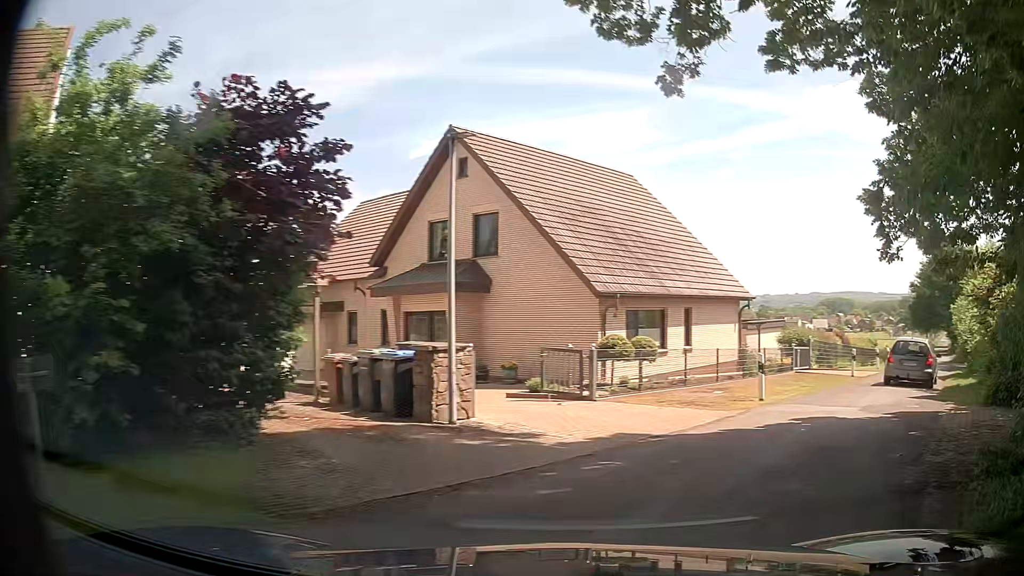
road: residential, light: Day
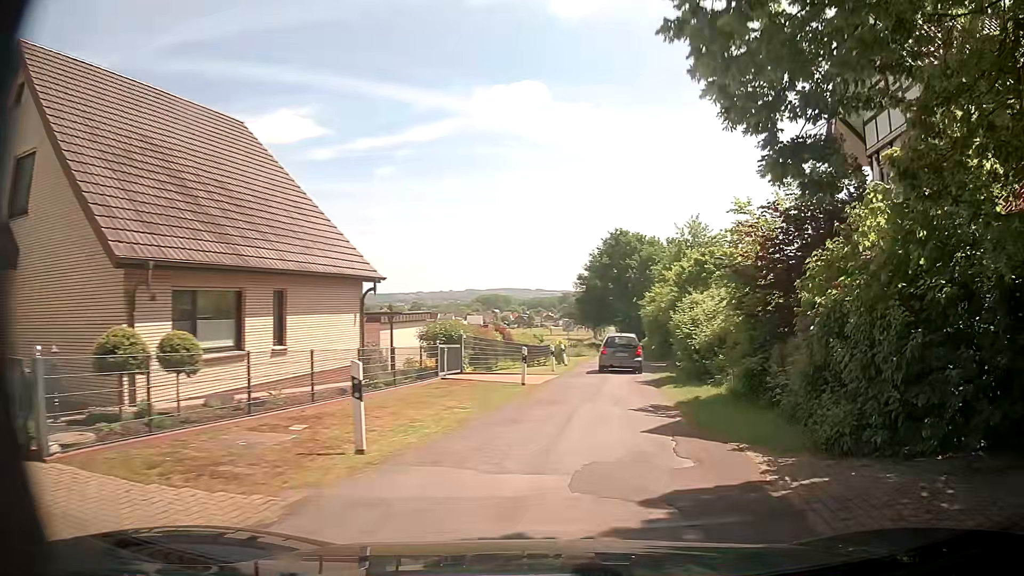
(+2.1, +7.6) m; +29°
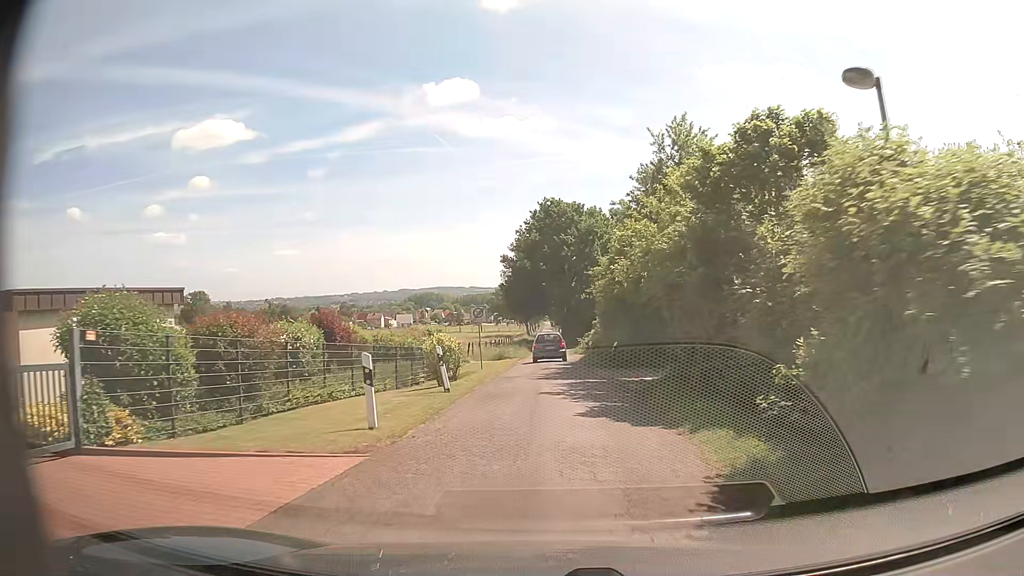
(+2.2, +18.7) m; +7°
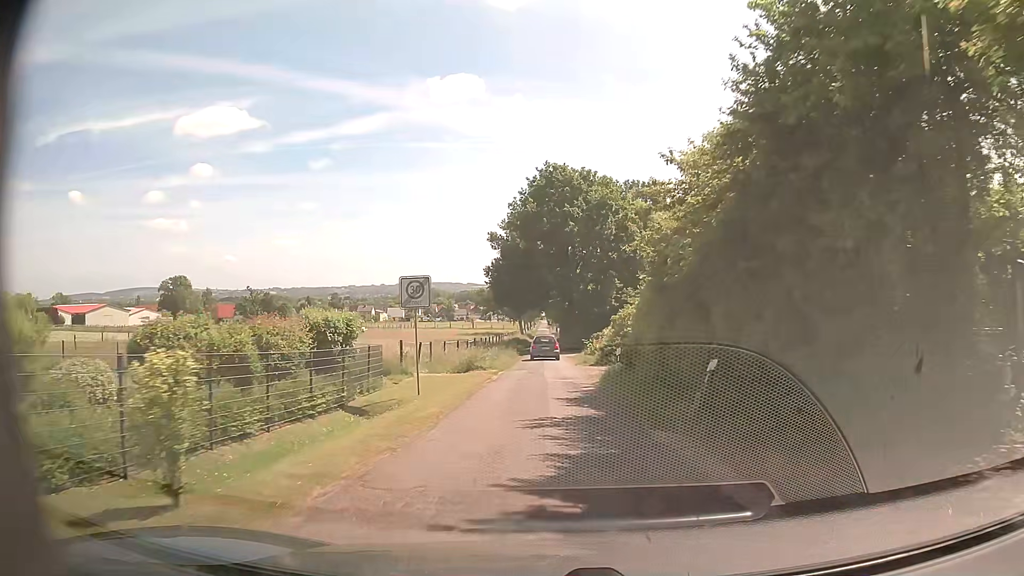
(-0.1, +16.7) m; -1°
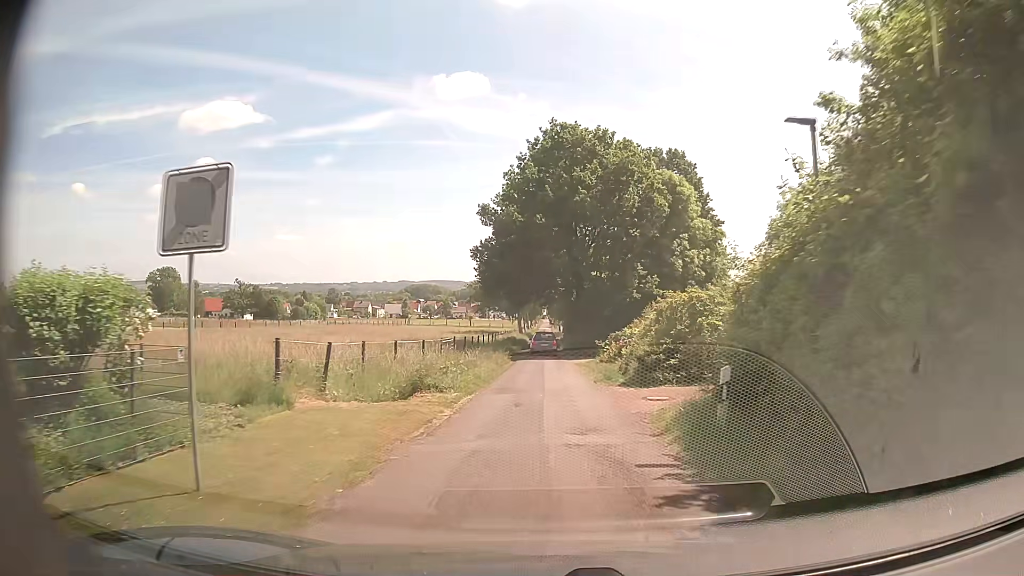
(+0.1, +12.8) m; 0°
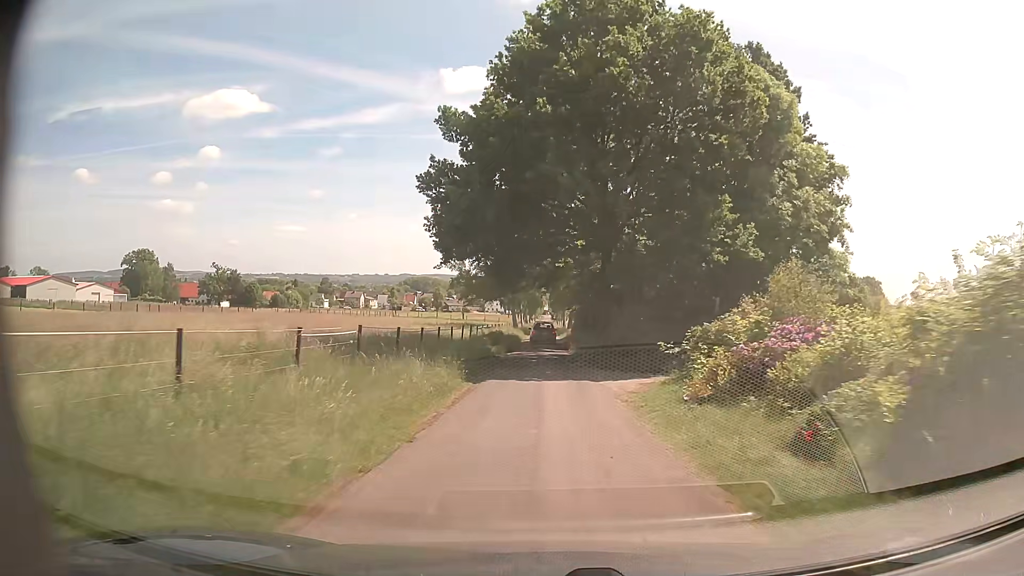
(0.0, +21.5) m; 0°
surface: asphalt
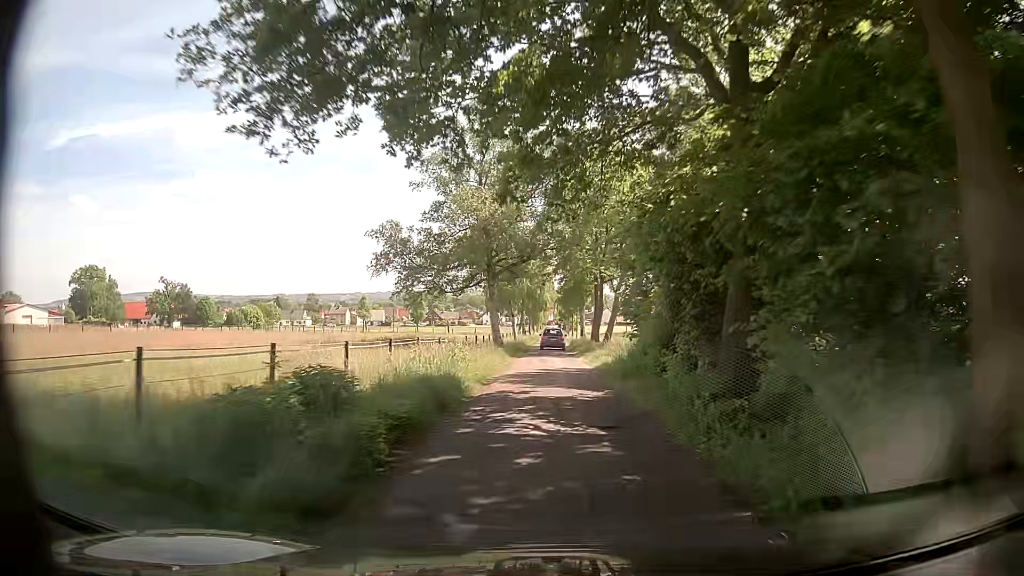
(-0.2, +37.6) m; 0°
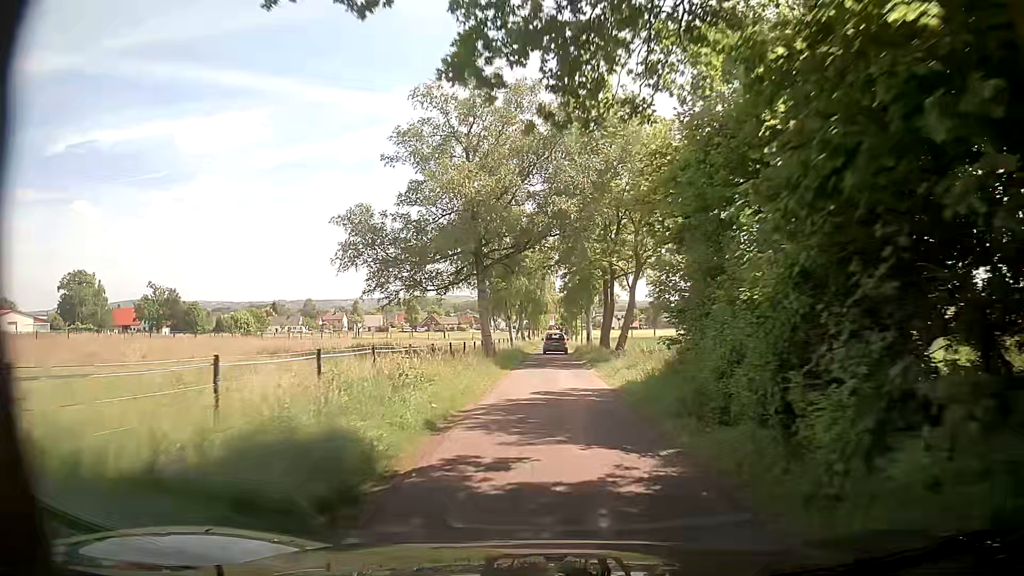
(0.0, +7.5) m; 0°
(0, +10) (0, +20) (0, +30) (0, +40) (0, +50) (0, +60) (0, +70) (0, +80) (0, +90) (0, +100) m
